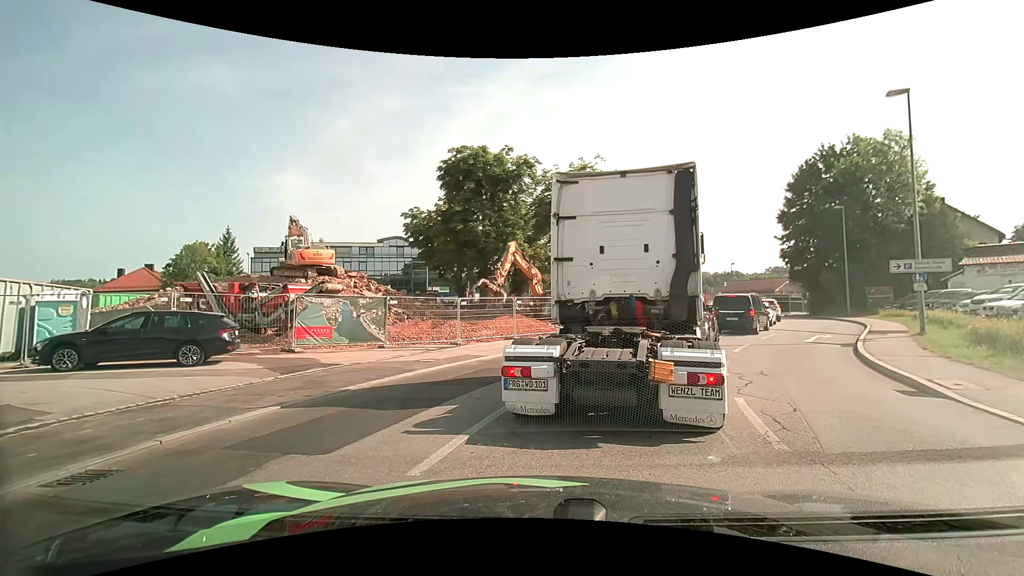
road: tertiary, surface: asphalt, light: Day
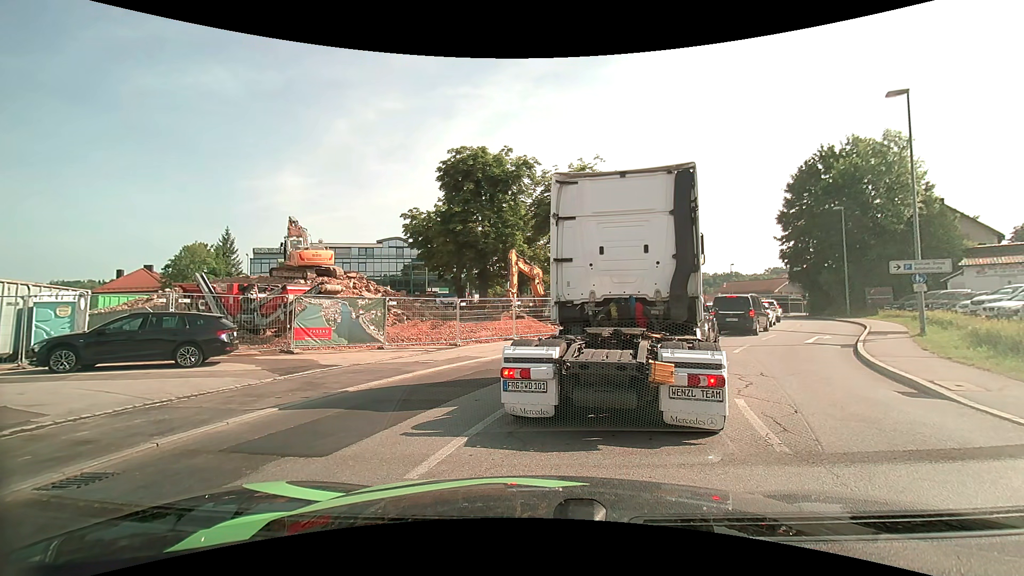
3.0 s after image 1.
(0.0, +0.1) m; 0°
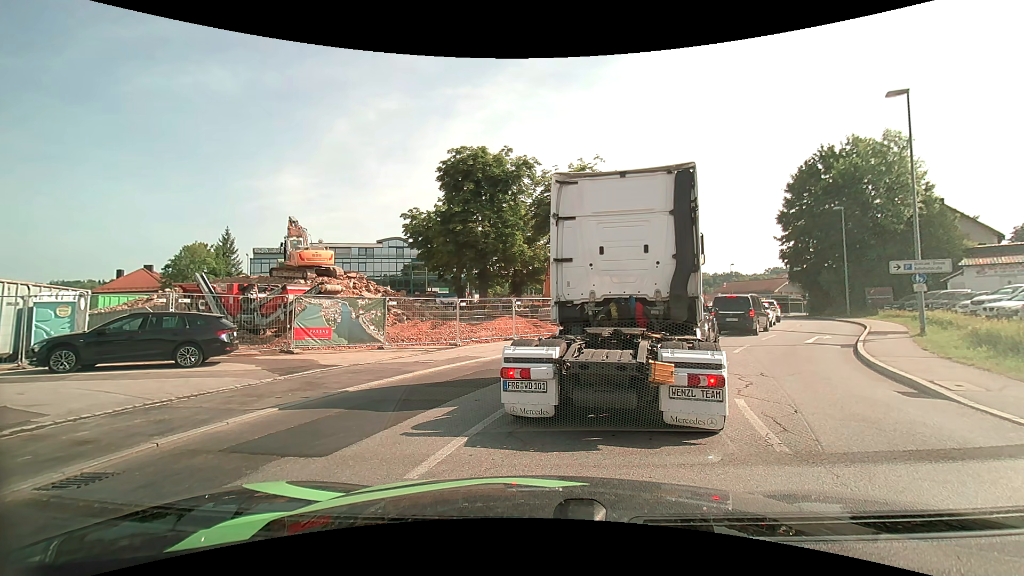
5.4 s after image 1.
(0.0, 0.0) m; 0°
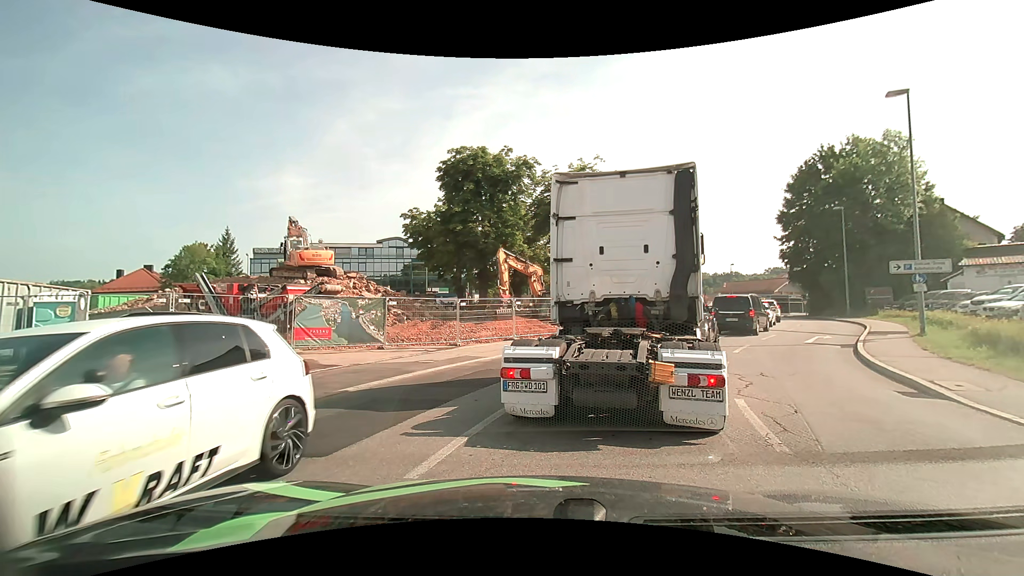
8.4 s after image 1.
(0.0, 0.0) m; 0°
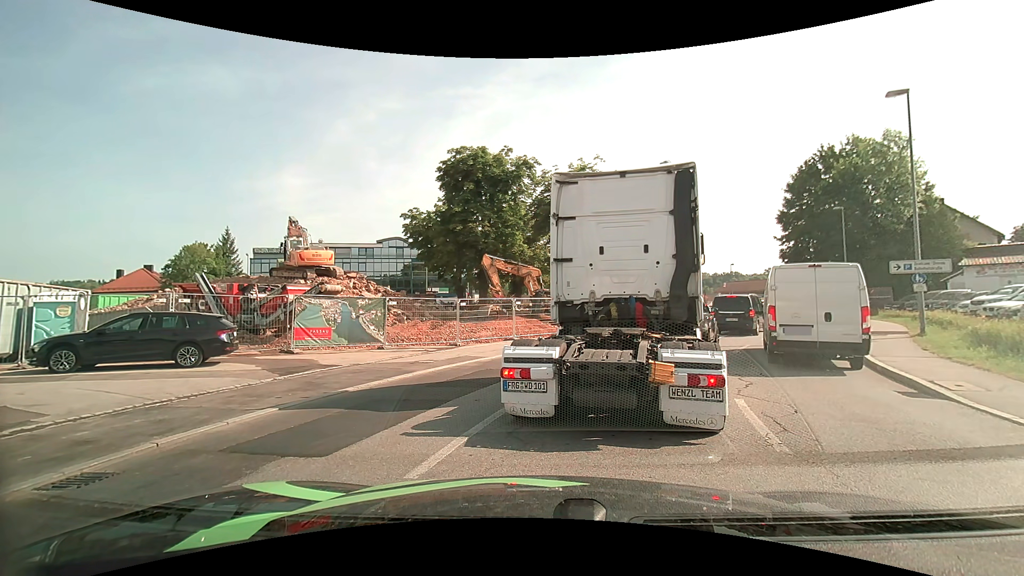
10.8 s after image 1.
(0.0, 0.0) m; 0°
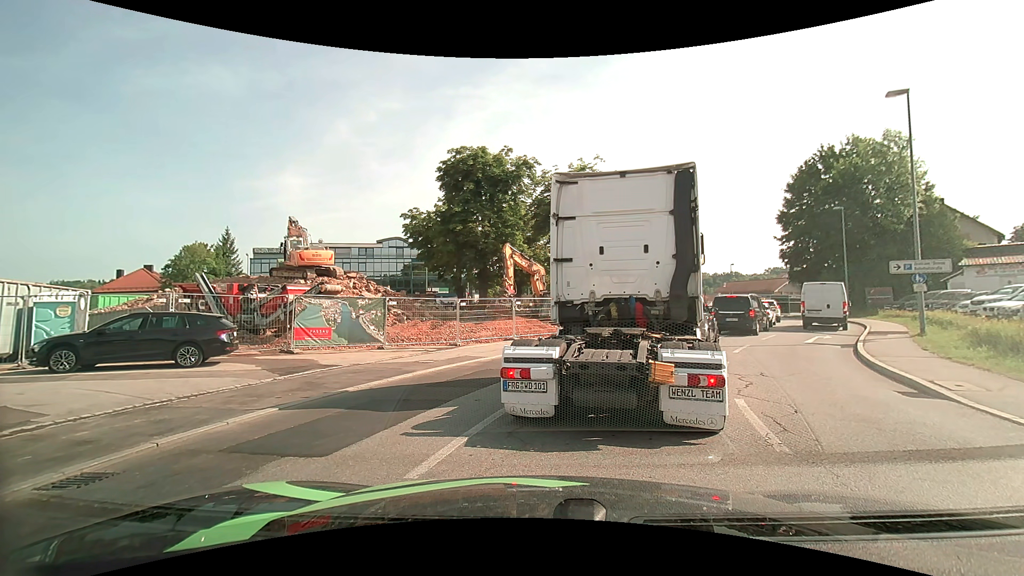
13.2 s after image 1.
(0.0, 0.0) m; 0°
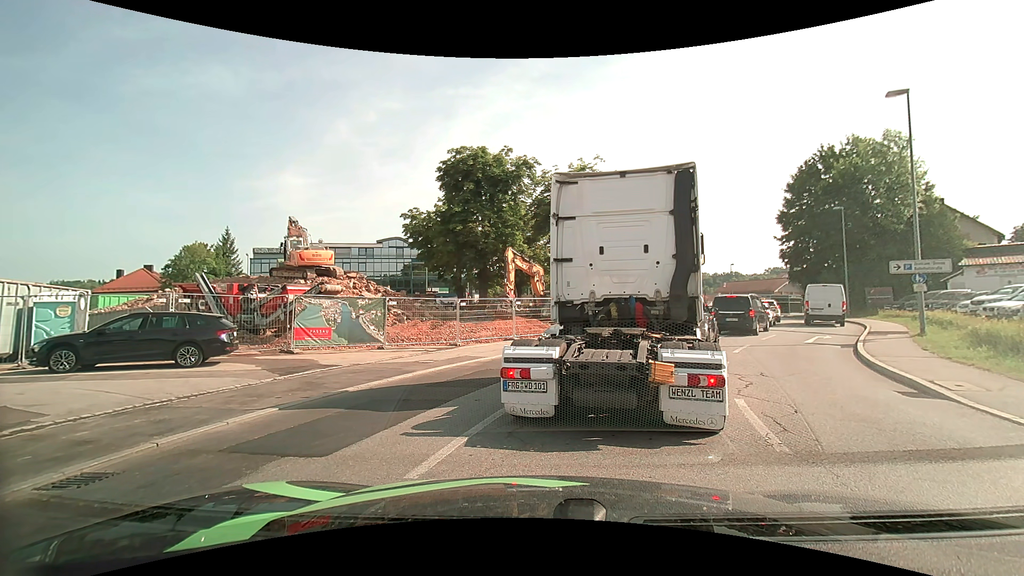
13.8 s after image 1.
(0.0, 0.0) m; 0°
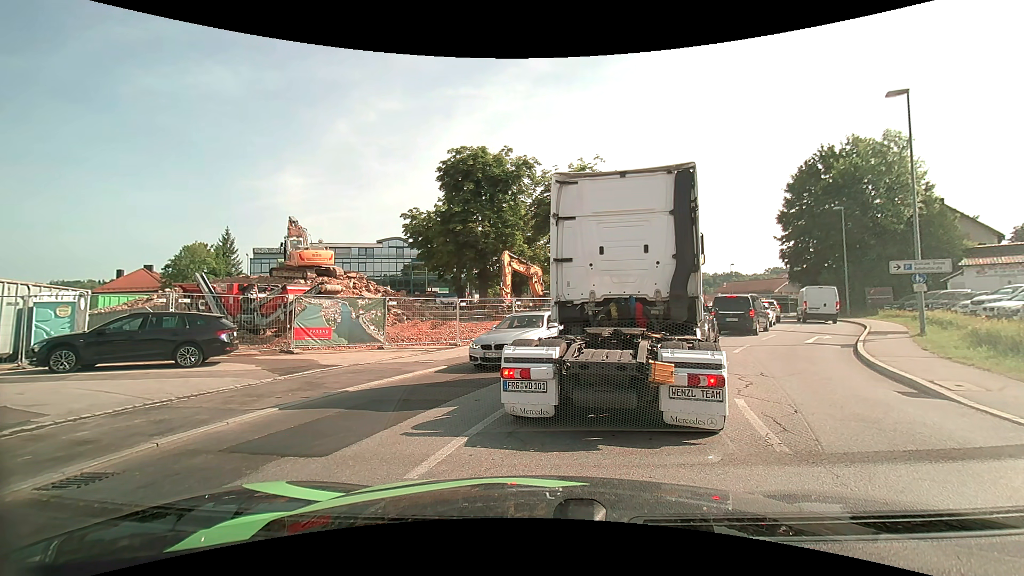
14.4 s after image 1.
(0.0, 0.0) m; 0°
(+2, +10) (+6, +19) (+11, +27) (+16, +36) (+21, +45) (+22, +55) (+21, +65) (+19, +74) (+17, +84) (+15, +94) m
